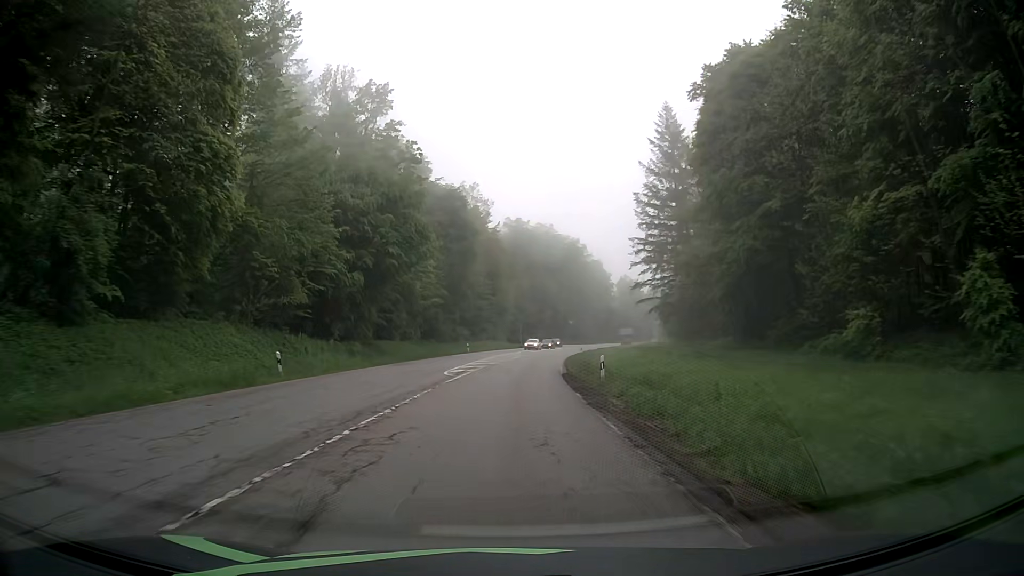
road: secondary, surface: asphalt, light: Day
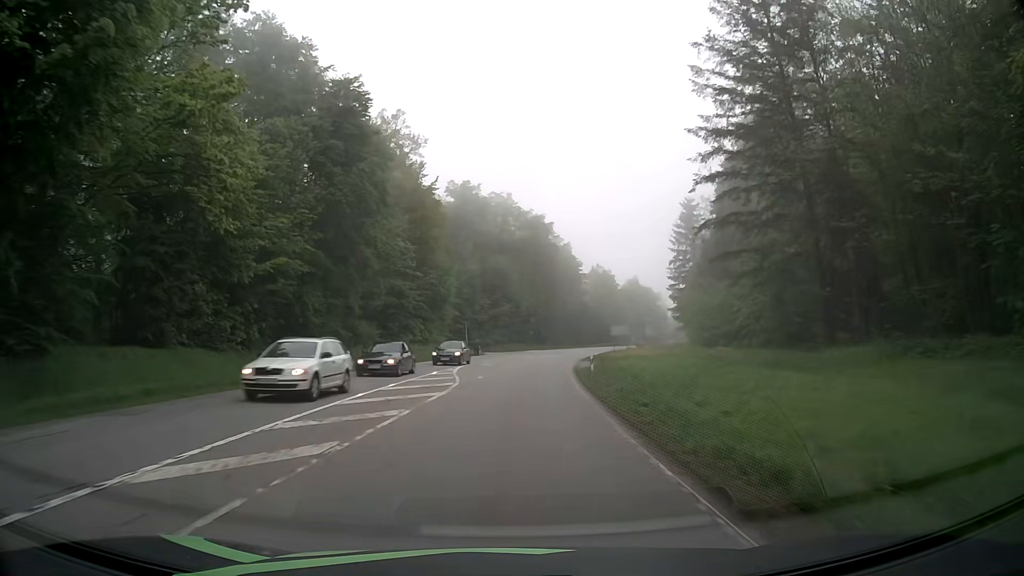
(+1.9, +37.5) m; +5°
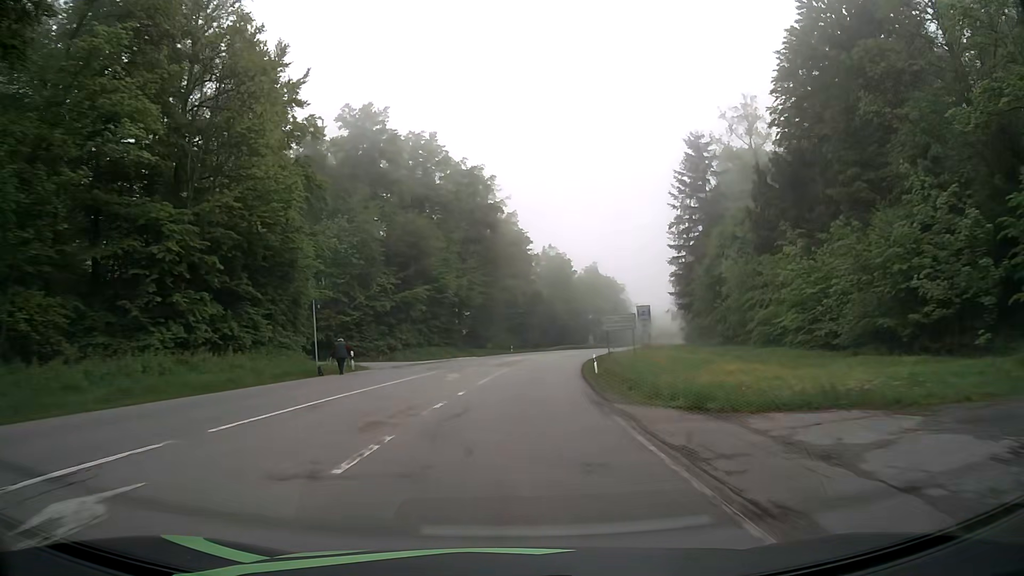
(+1.9, +37.5) m; +6°
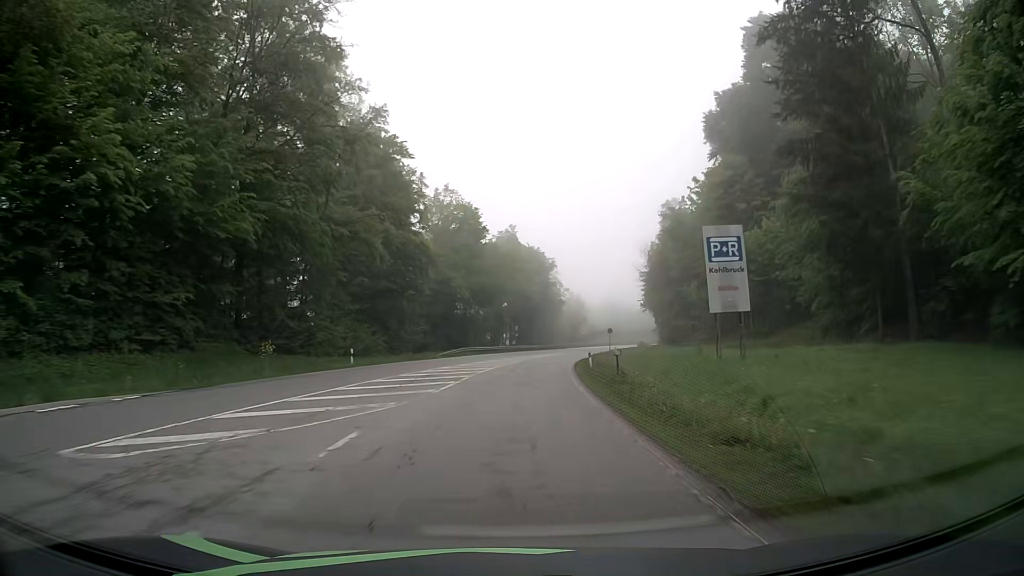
(+3.7, +50.0) m; +9°
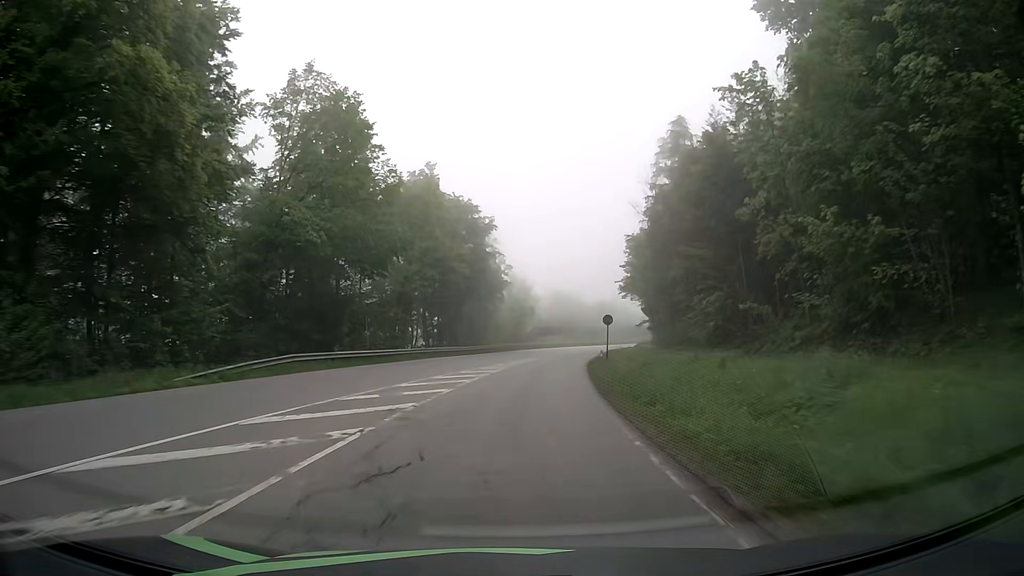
(+1.8, +37.6) m; +6°
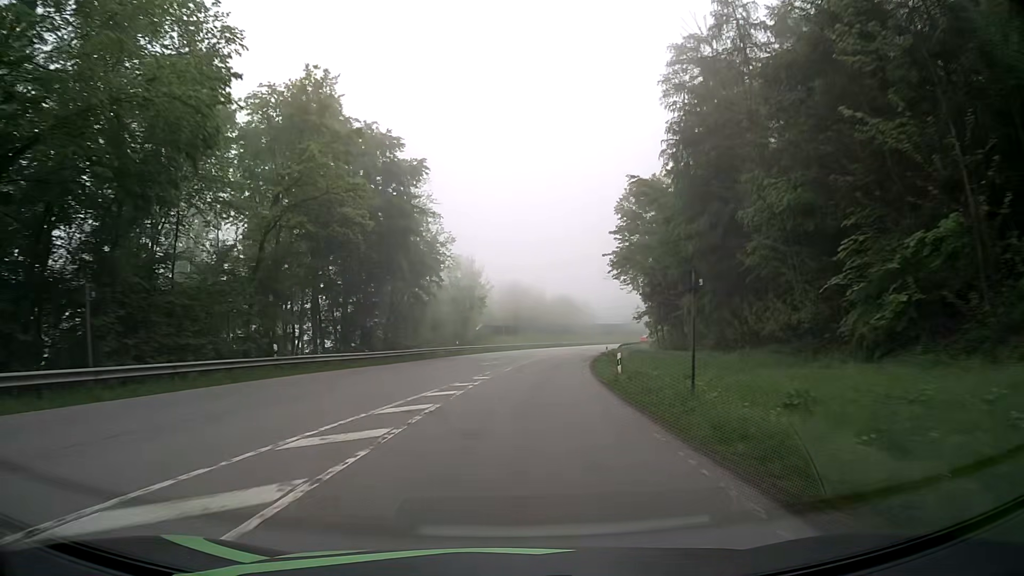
(+0.7, +25.1) m; +4°
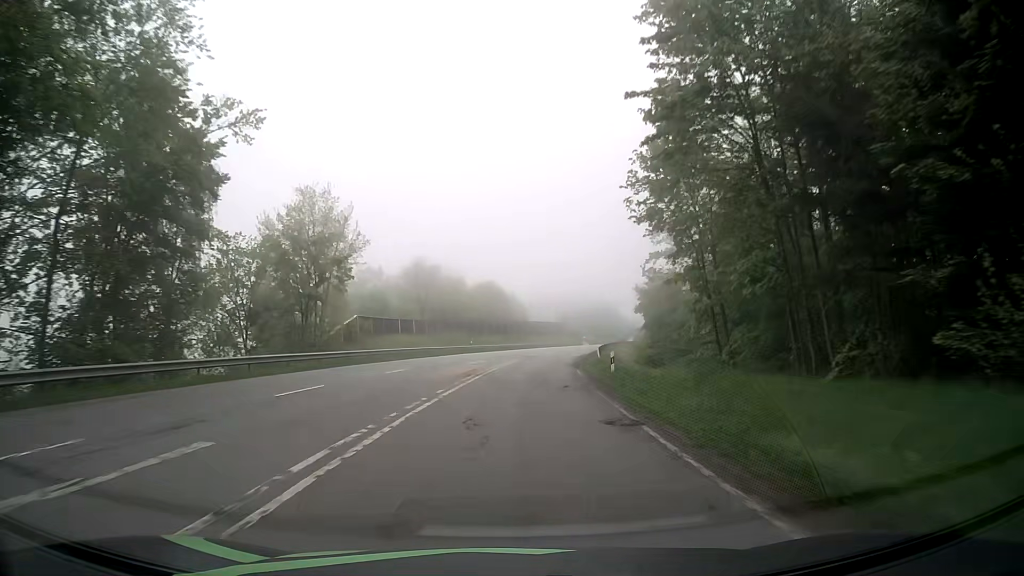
(+2.1, +36.5) m; +7°
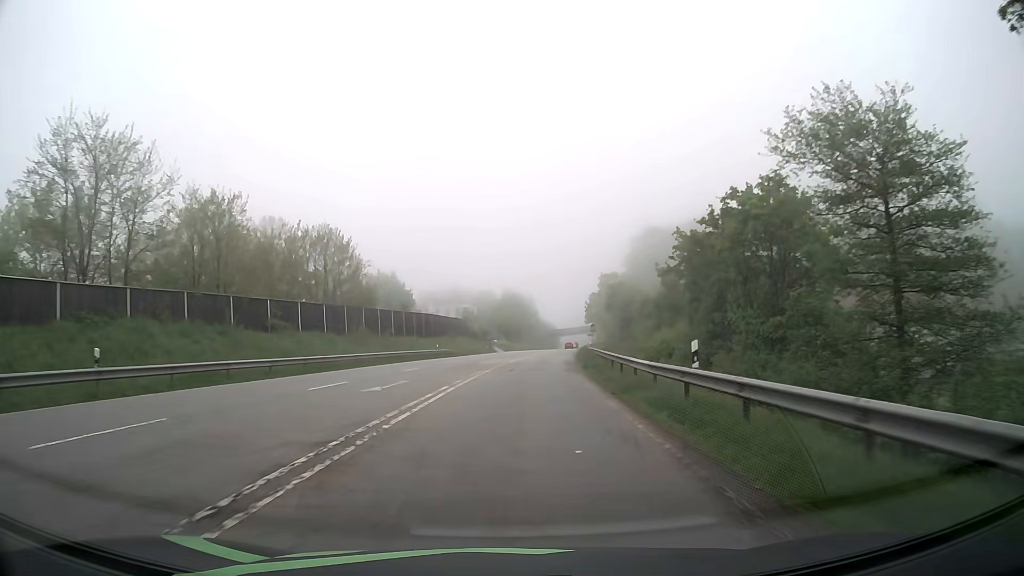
(+4.2, +55.7) m; +8°
(0, +10) (0, +20) (+1, +30) (+2, +40) (+3, +50) (+4, +60) (+5, +70) (+6, +80) (+7, +90) (+8, +100) m
